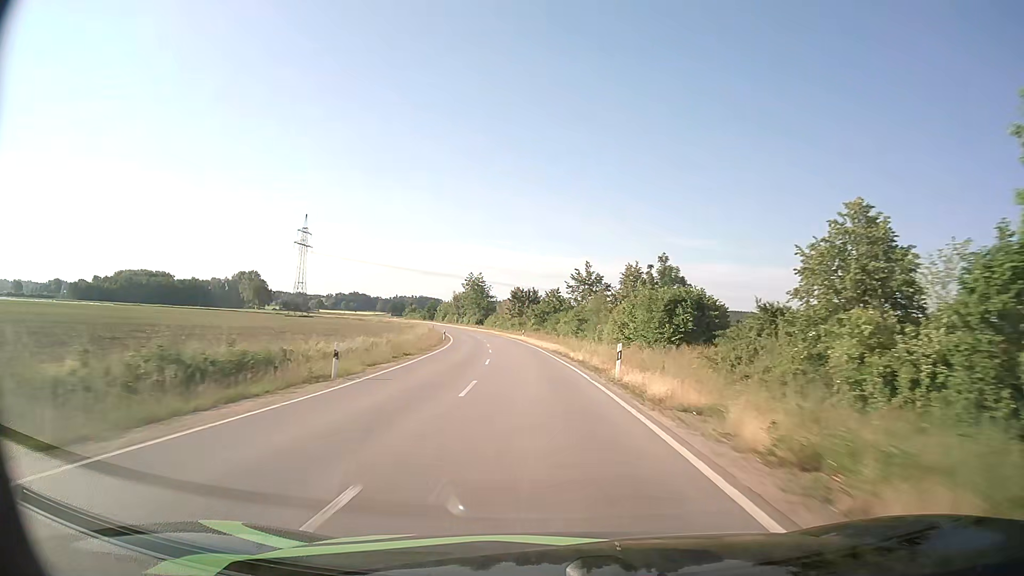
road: tertiary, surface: asphalt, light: Day
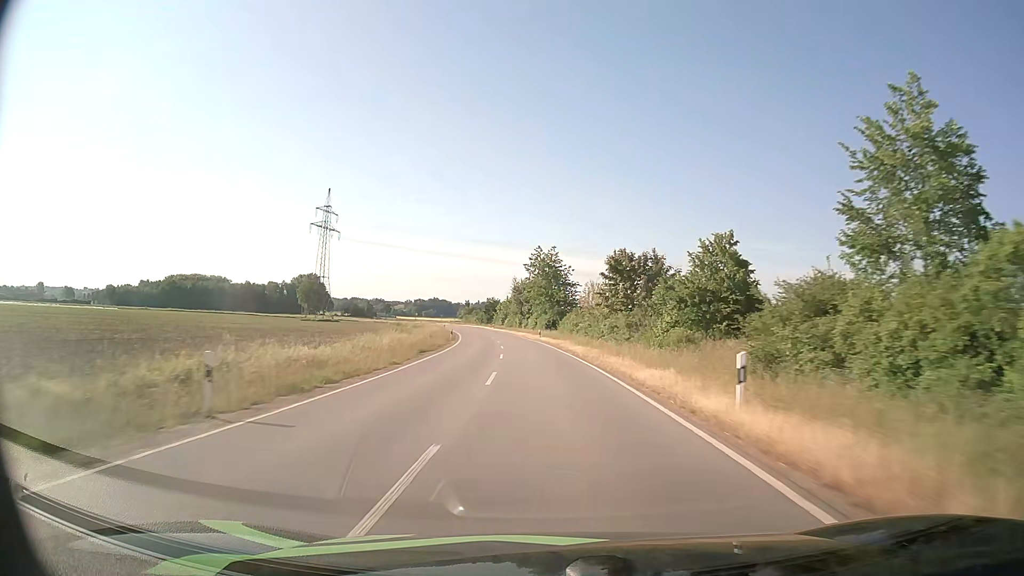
(-3.8, +59.1) m; -7°
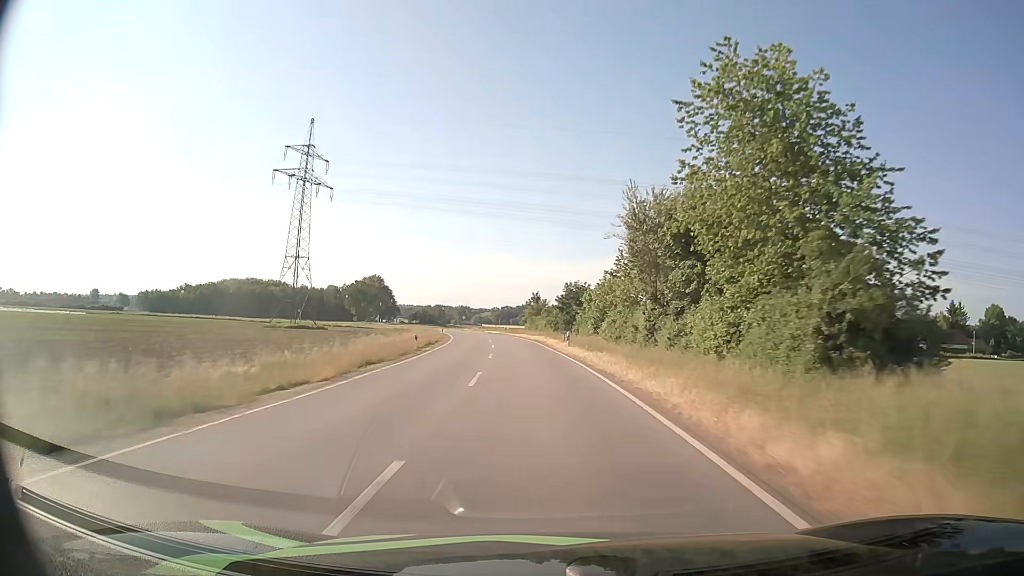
(-4.9, +74.1) m; -8°
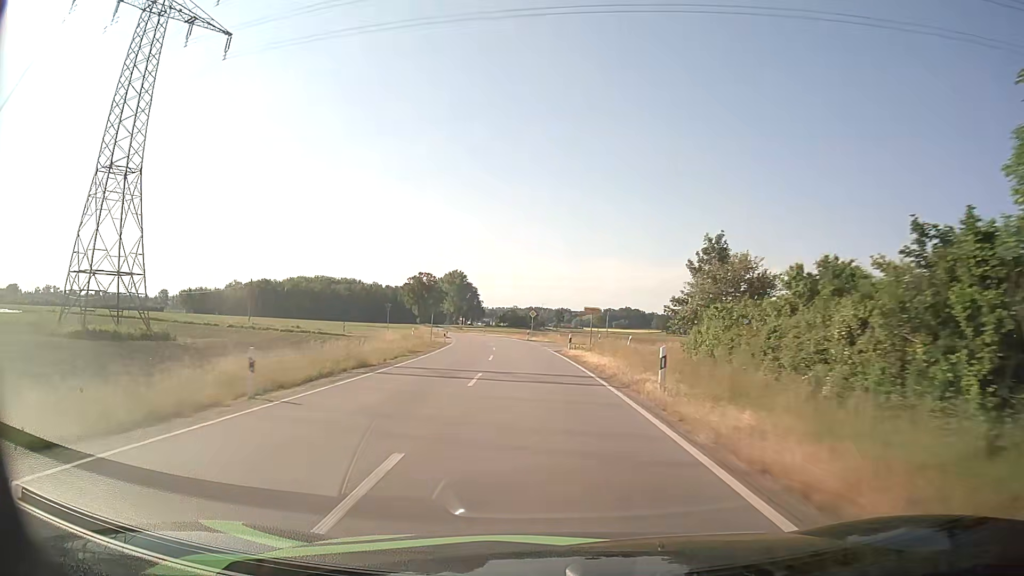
(-5.6, +72.8) m; -8°
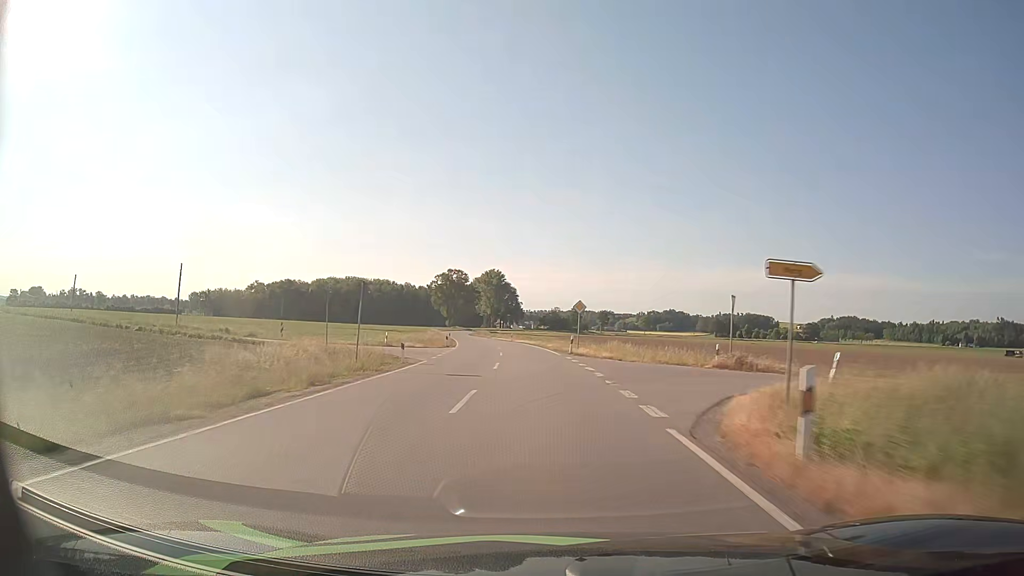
(-0.9, +28.9) m; -4°
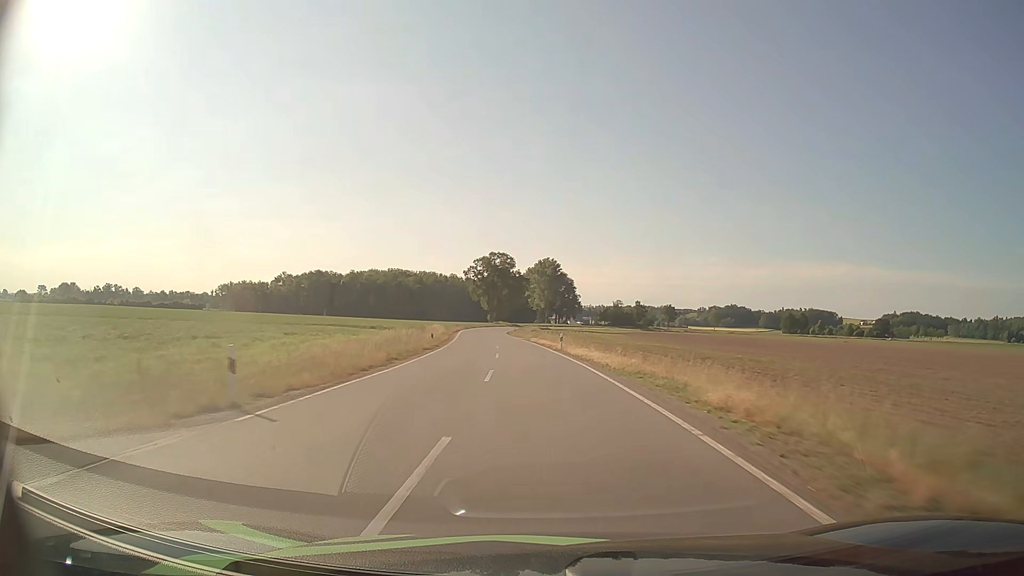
(-1.7, +43.5) m; -5°
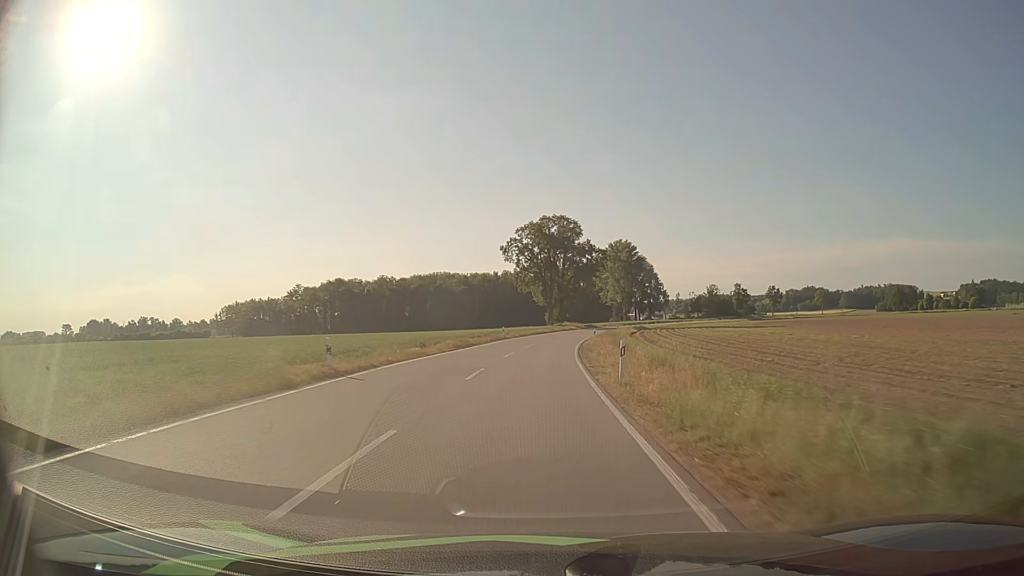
(-4.6, +72.5) m; -6°
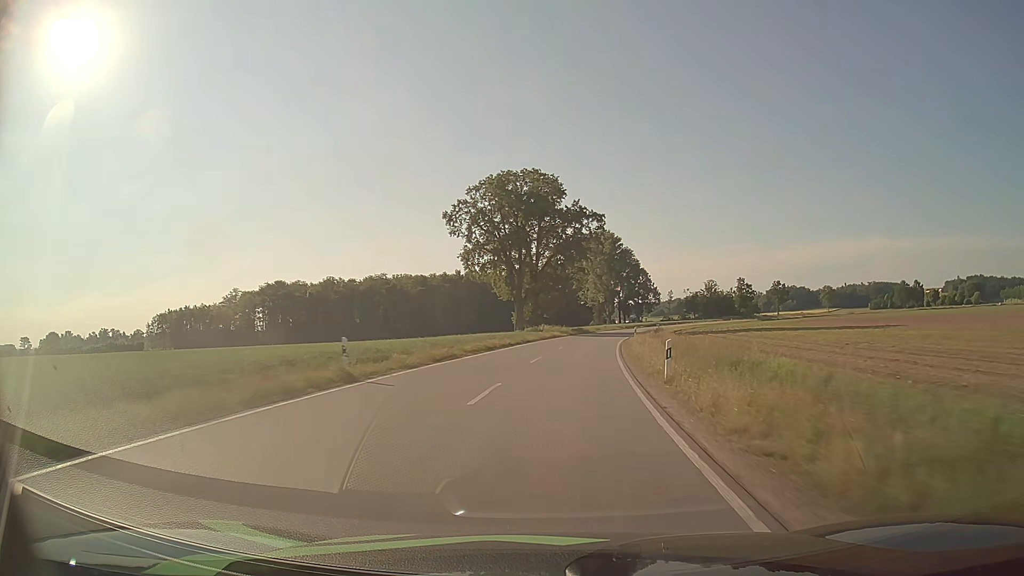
(+0.3, +41.6) m; +2°
(0, +10) (+1, +20) (+1, +30) (+2, +40) (+4, +50) (+5, +60) (+7, +70) (+9, +79) (+12, +89) (+14, +99) m
